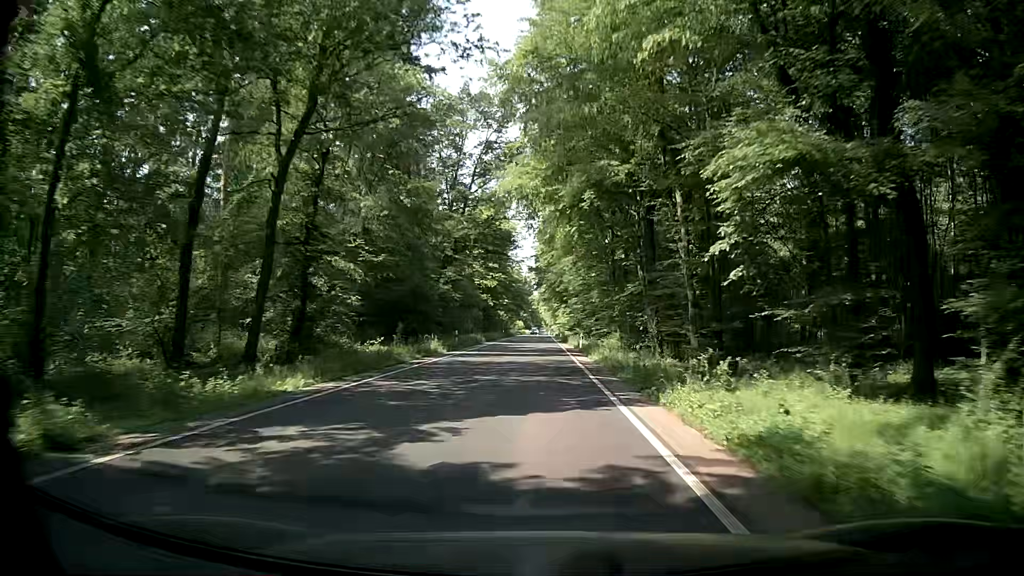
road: secondary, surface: asphalt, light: Day
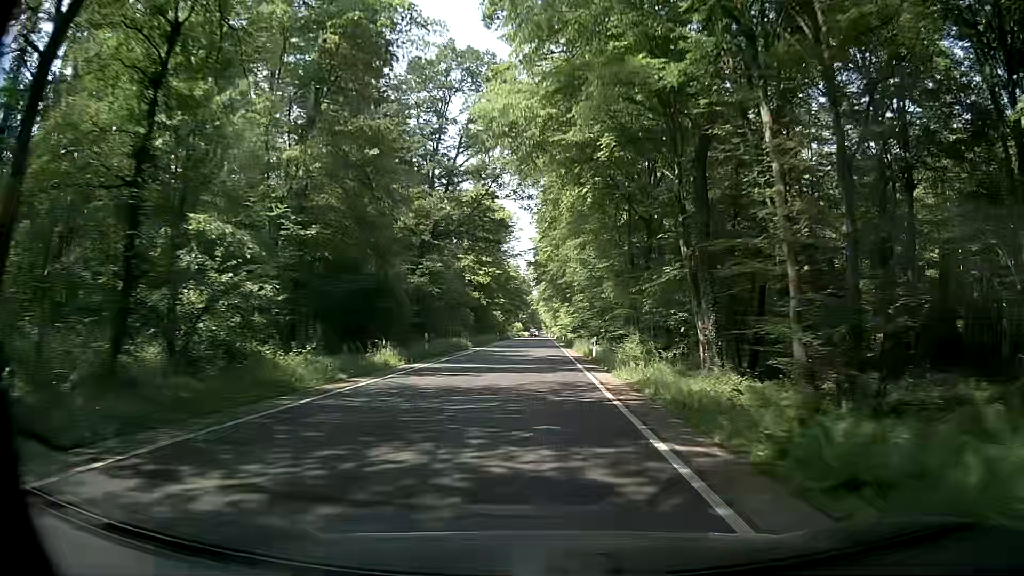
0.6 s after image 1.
(0.0, +11.0) m; 0°
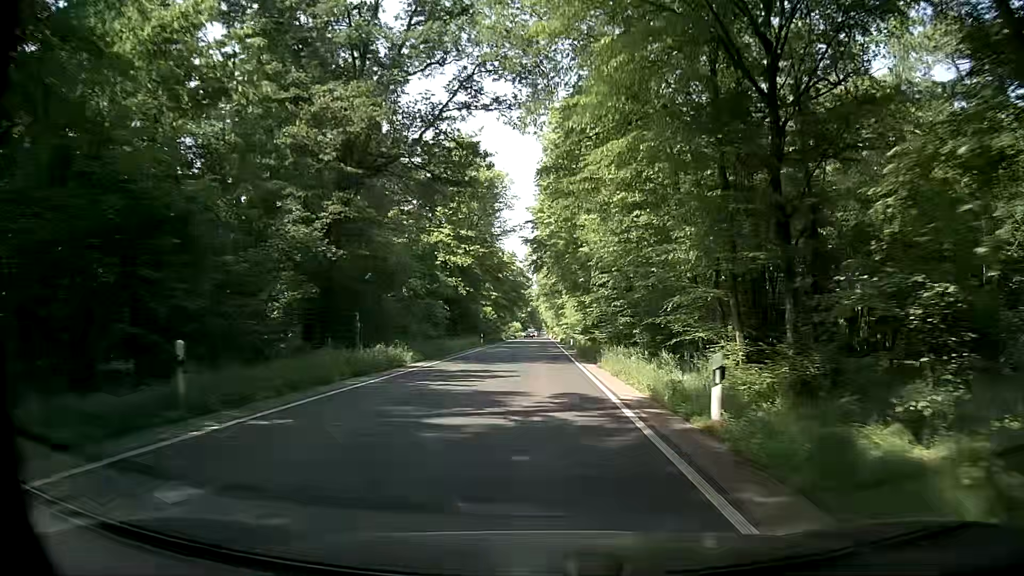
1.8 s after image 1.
(-0.1, +21.9) m; 0°
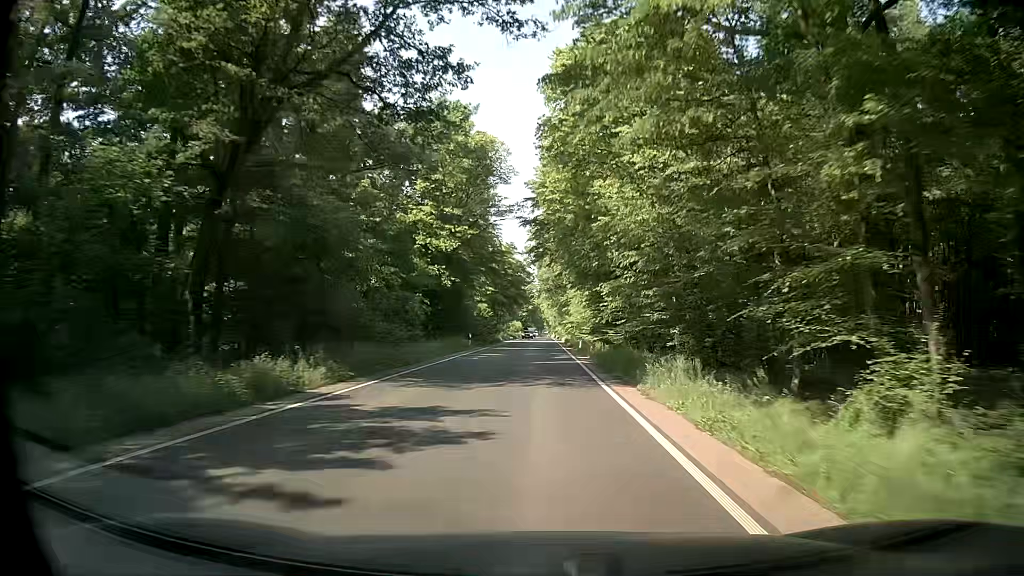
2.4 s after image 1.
(0.0, +11.0) m; 0°
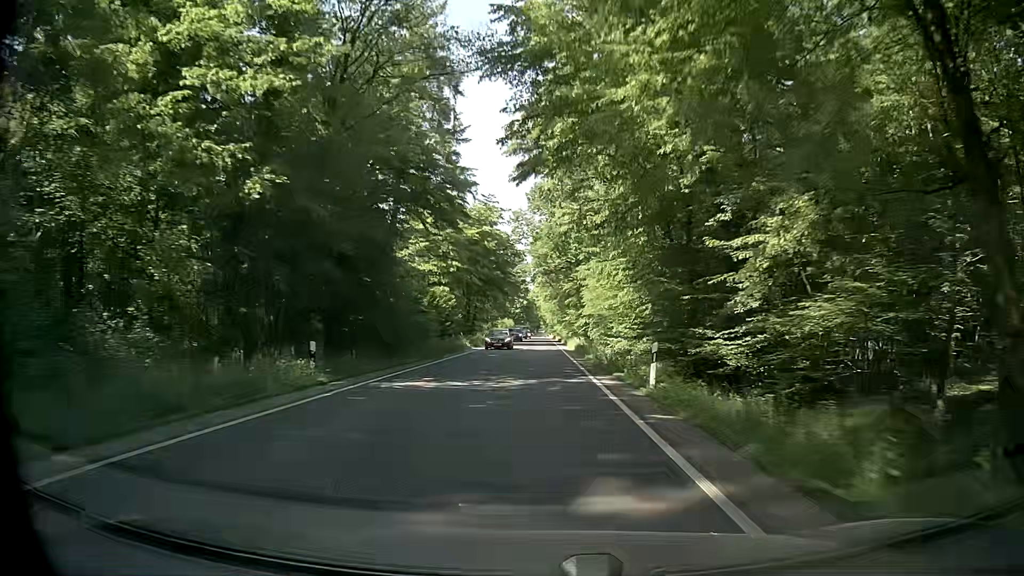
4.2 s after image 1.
(0.0, +32.9) m; 0°
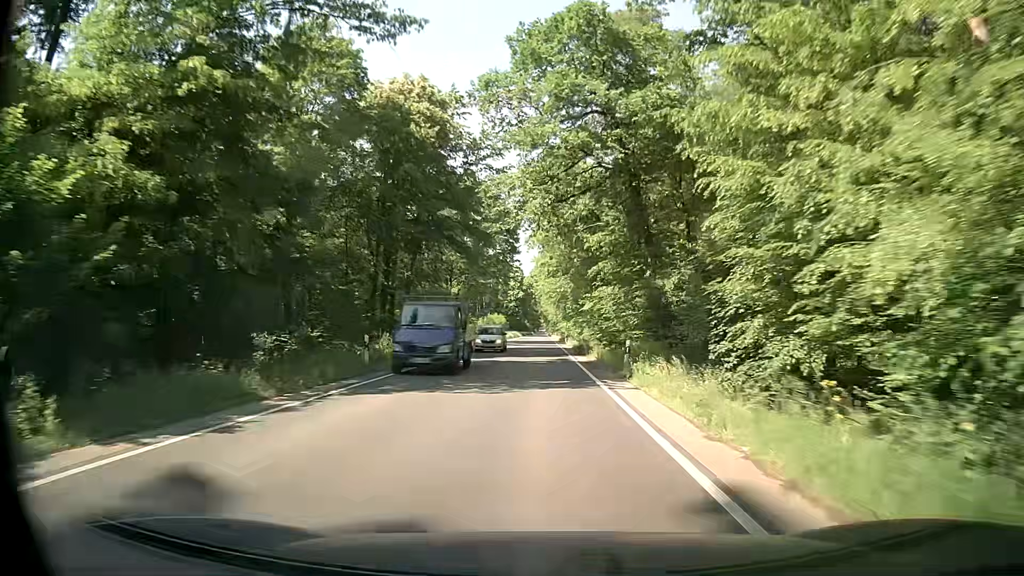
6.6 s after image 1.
(-0.1, +43.9) m; 0°
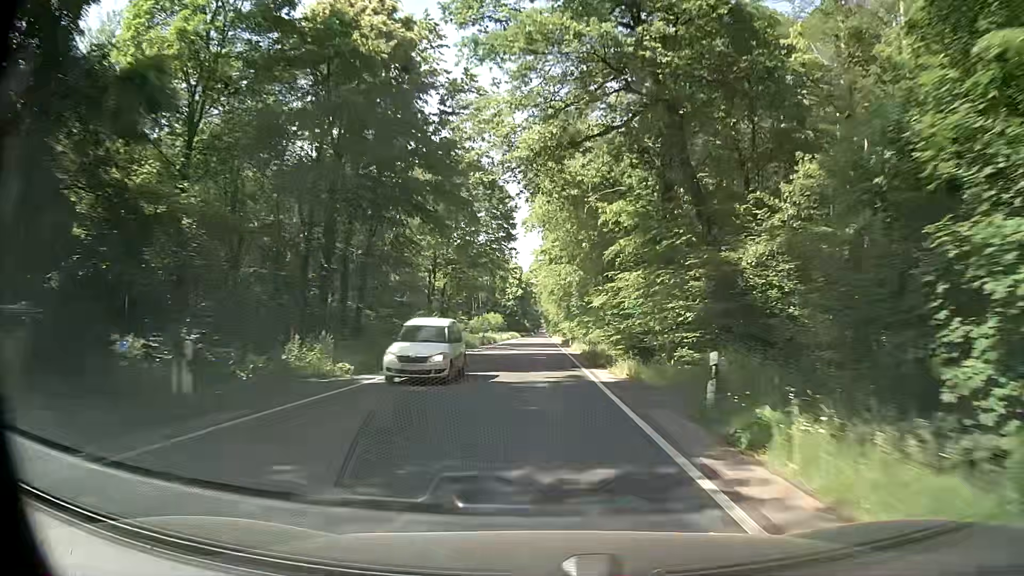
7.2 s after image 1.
(0.0, +11.0) m; -1°
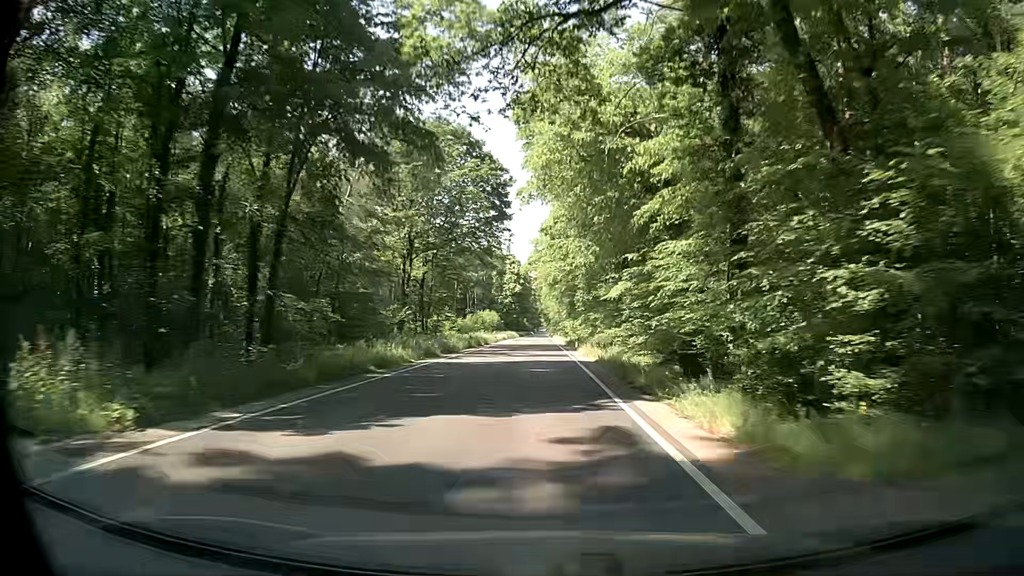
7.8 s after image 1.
(+0.1, +11.0) m; +1°
(0, +10) (0, +20) (0, +30) (-1, +40) (-1, +50) (-1, +60) (-1, +70) (-1, +80) (-1, +90) (-1, +100) m
